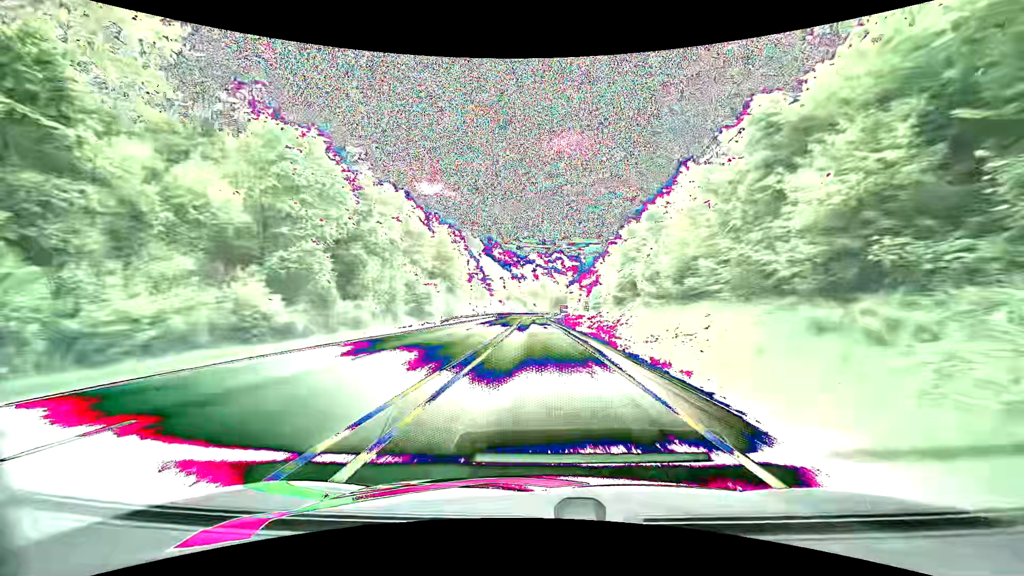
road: primary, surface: asphalt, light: Day
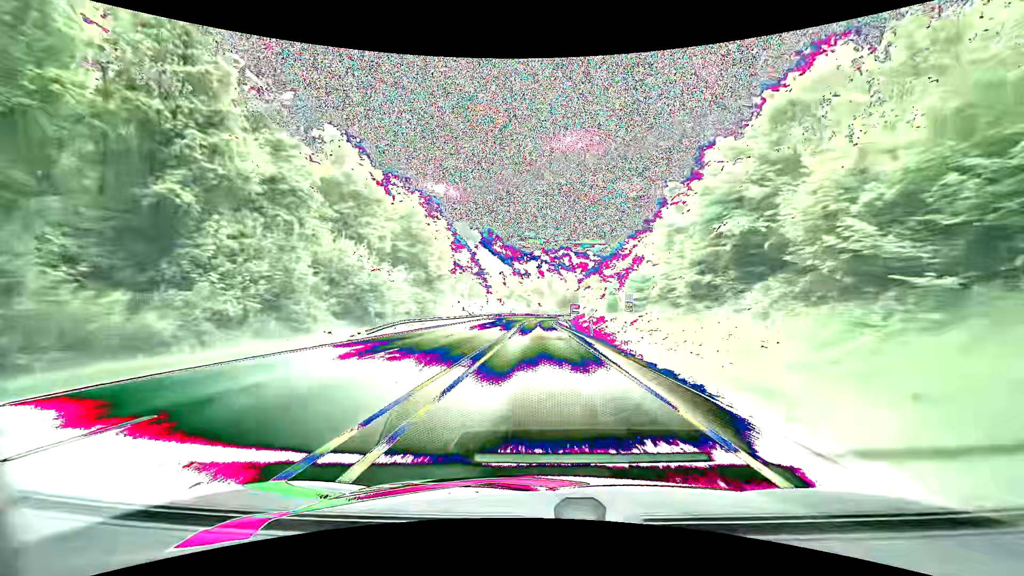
(-0.1, +24.0) m; -1°
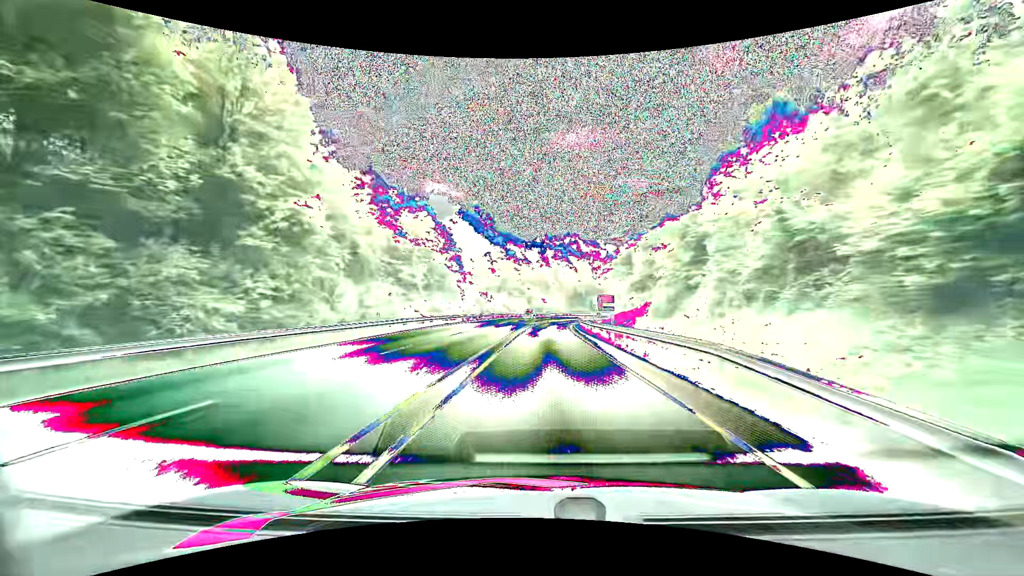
(-0.1, +47.4) m; 0°
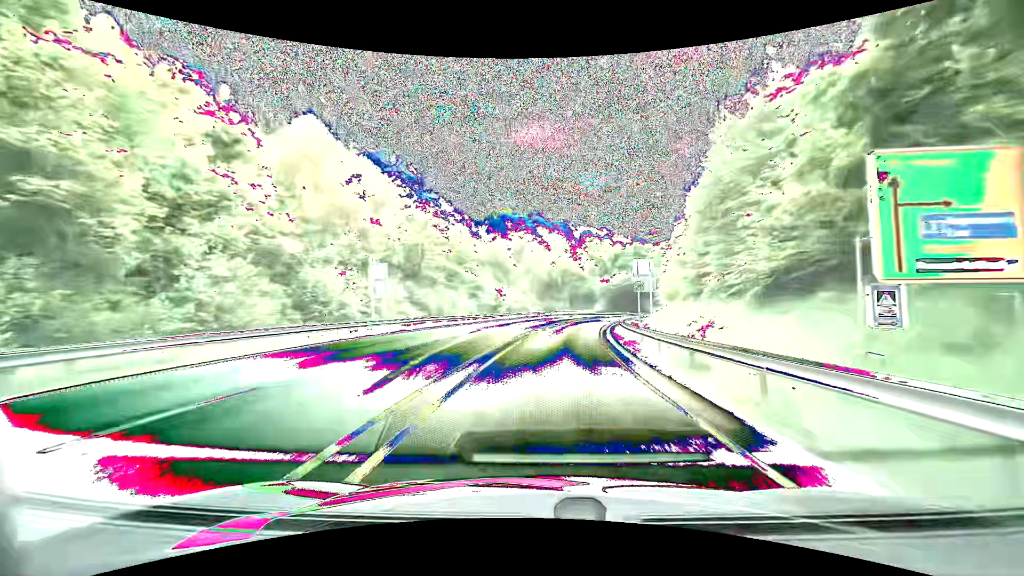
(+1.3, +58.8) m; +4°
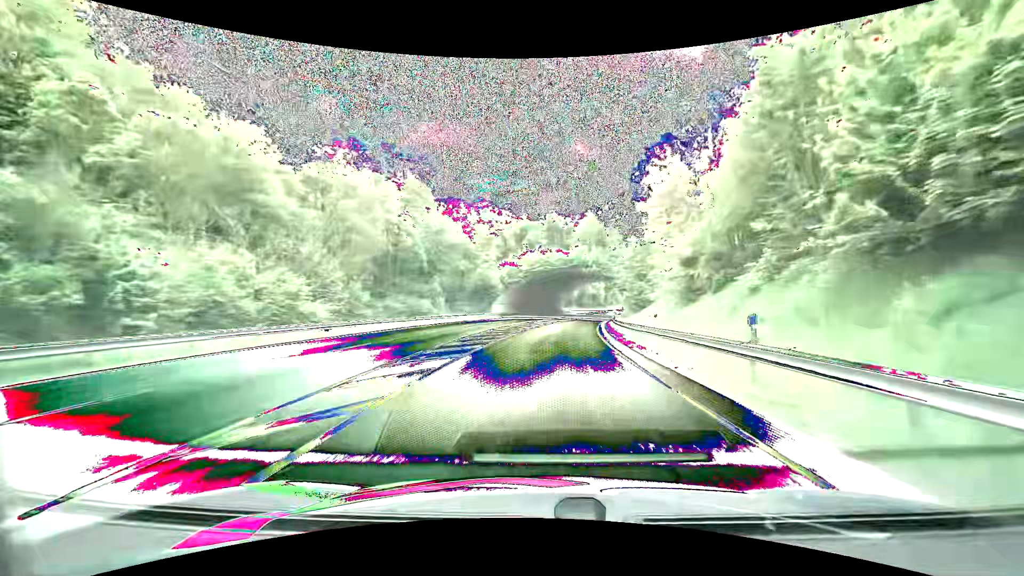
(+6.1, +59.3) m; +12°
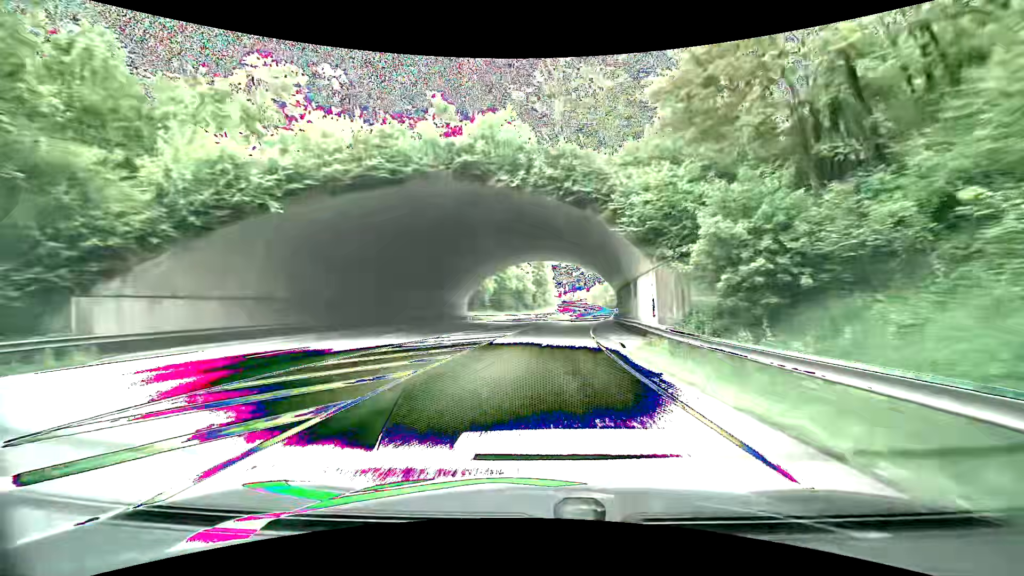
(+5.1, +60.3) m; +9°
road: primary_link
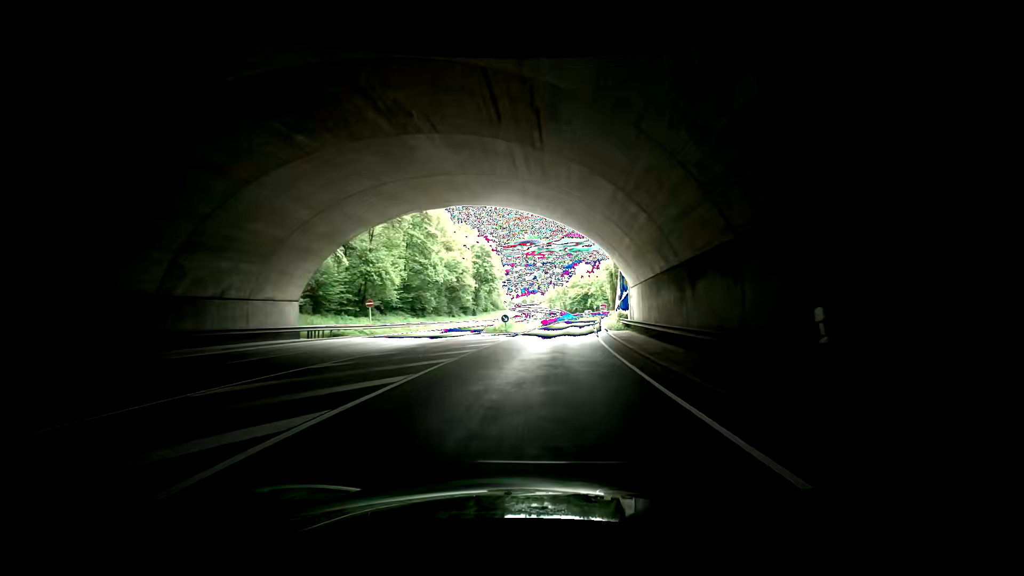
(+1.4, +36.7) m; +4°
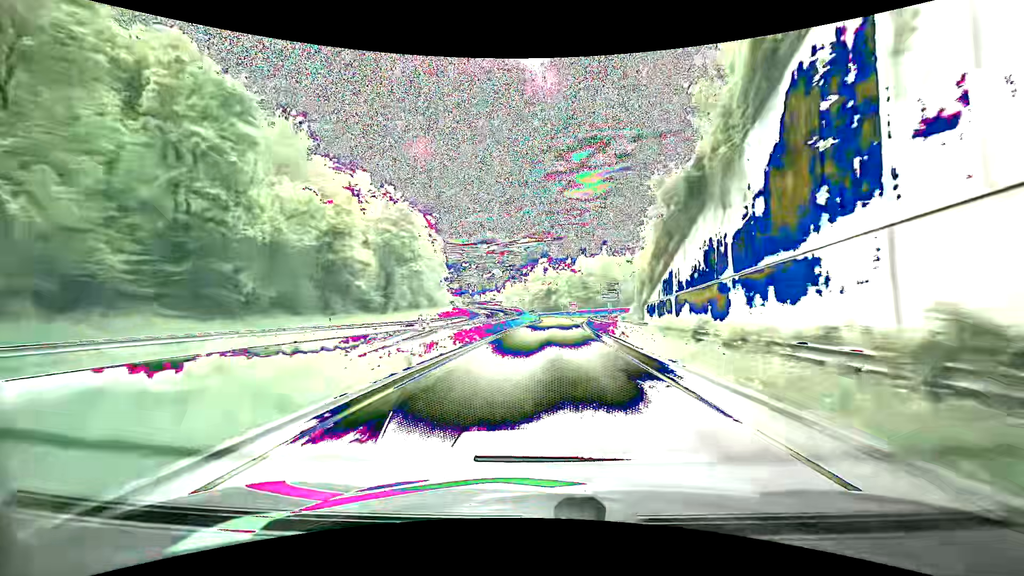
(+0.9, +36.0) m; +5°
(0, +10) (+1, +20) (+1, +30) (+2, +40) (+3, +50) (+4, +60) (+5, +70) (+7, +80) (+8, +89) (+11, +99) m
